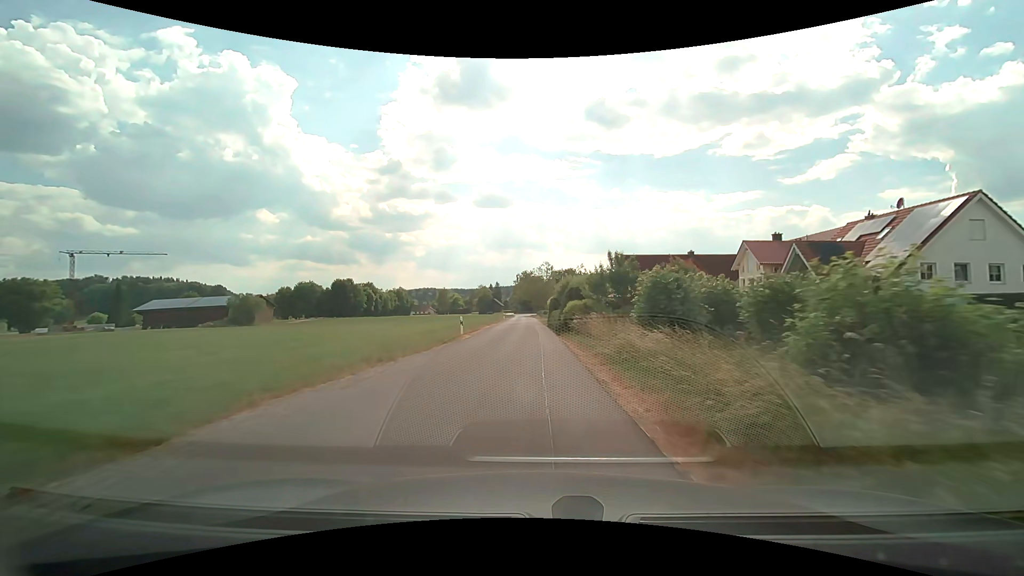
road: unclassified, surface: asphalt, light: Day
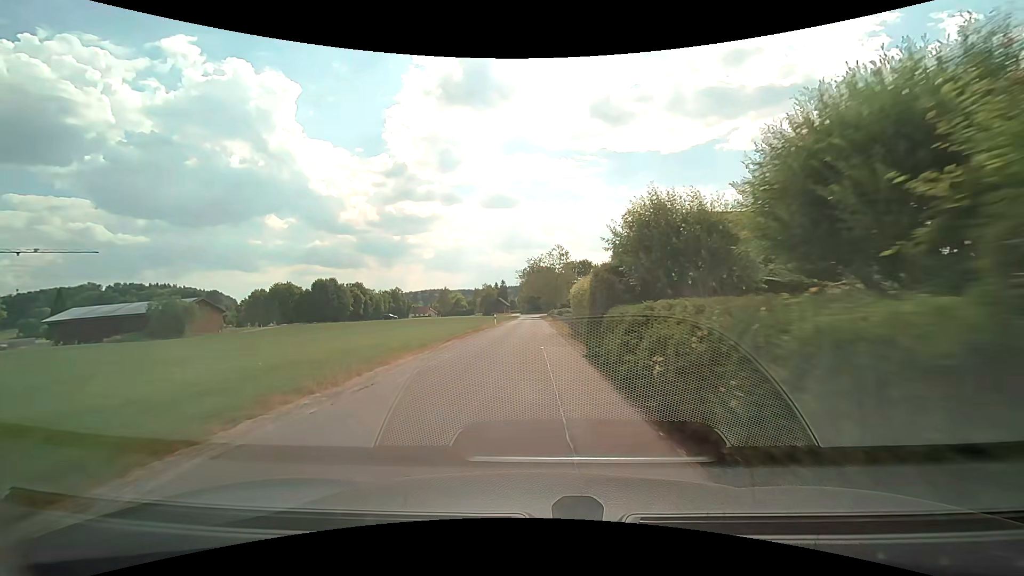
(-0.1, +29.2) m; 0°
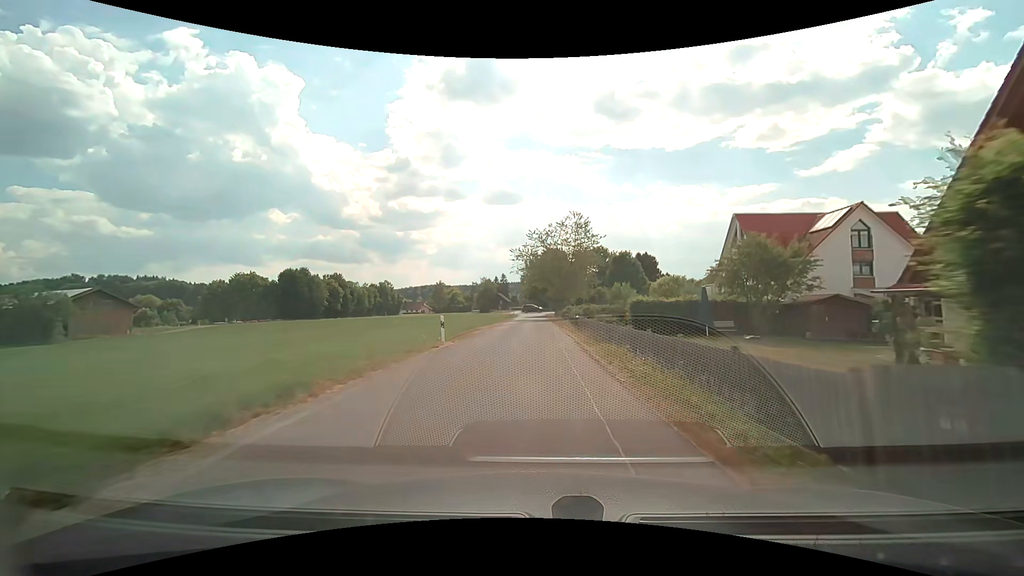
(-0.6, +28.3) m; -1°
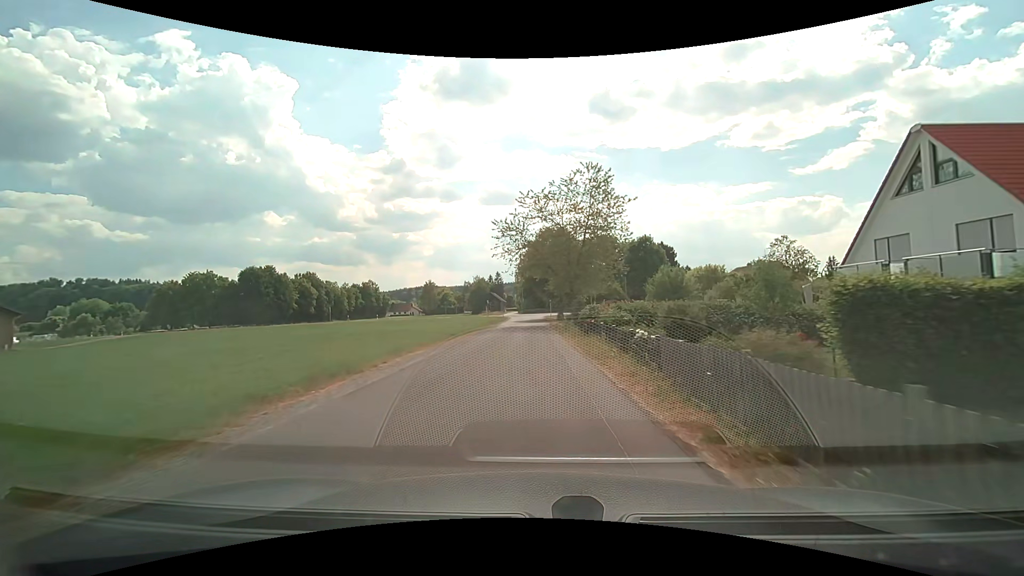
(0.0, +20.7) m; 0°
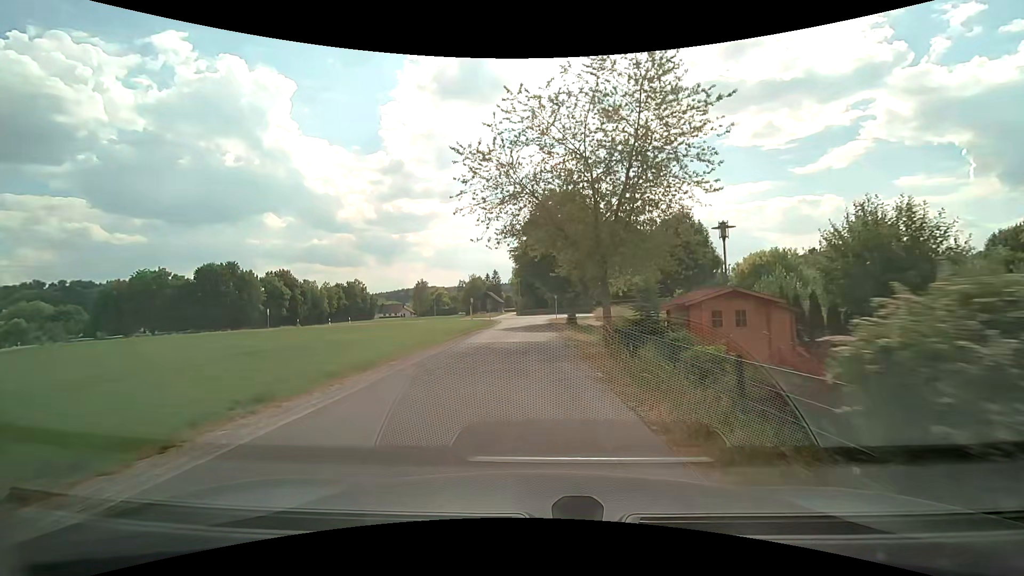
(+0.1, +19.2) m; 0°
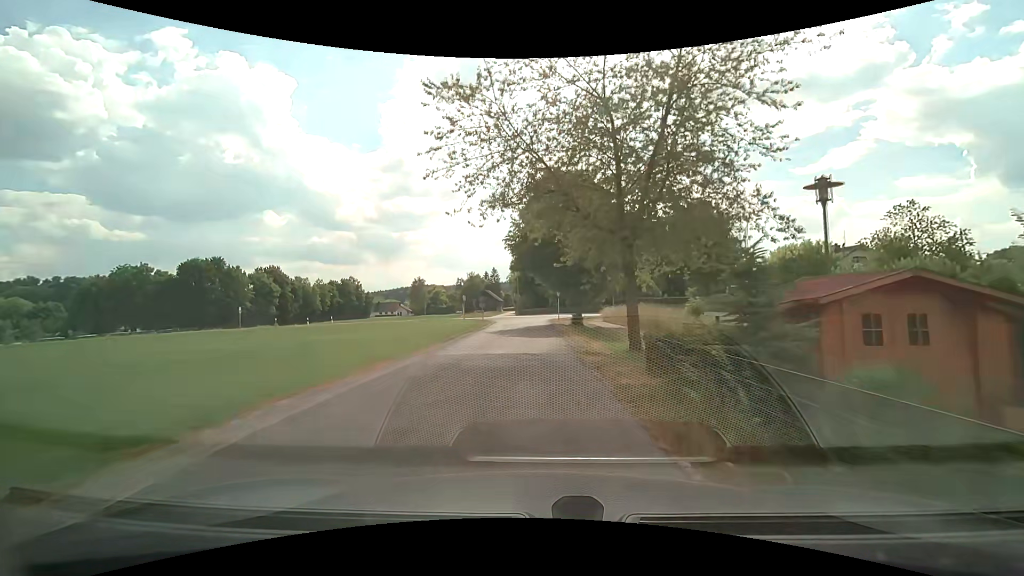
(0.0, +6.0) m; 0°
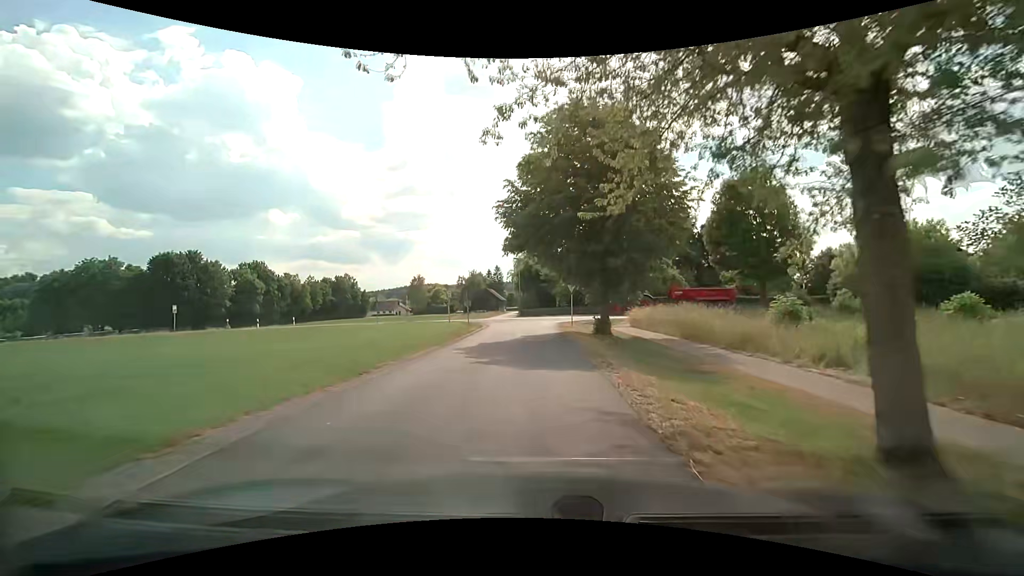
(-0.1, +11.4) m; -1°
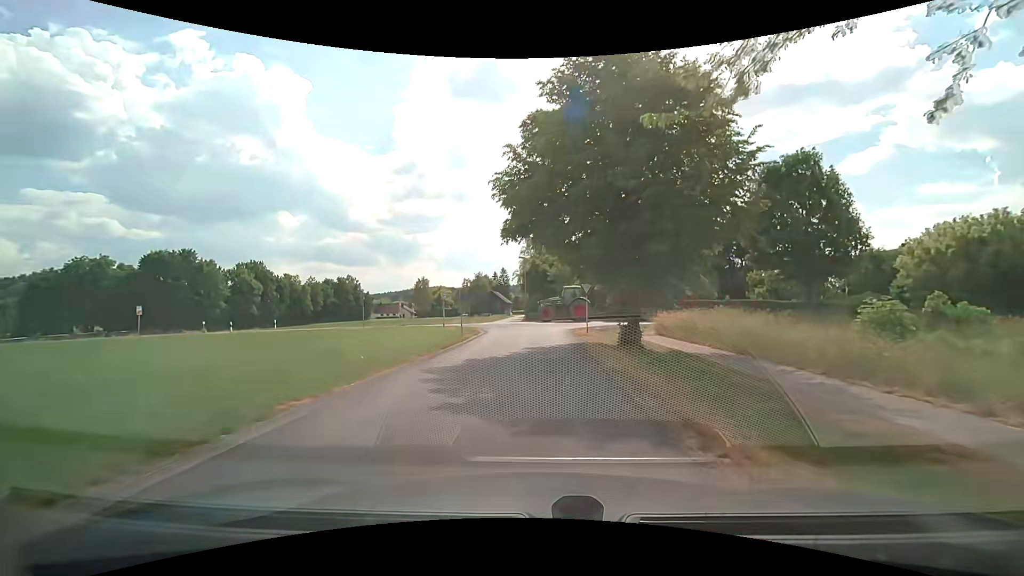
(0.0, +5.3) m; -1°
(0, +10) (0, +20) (0, +30) (+4, +39) (+14, +40) (+24, +40) (+34, +39) (+44, +39) (+54, +40) (+64, +40) m
